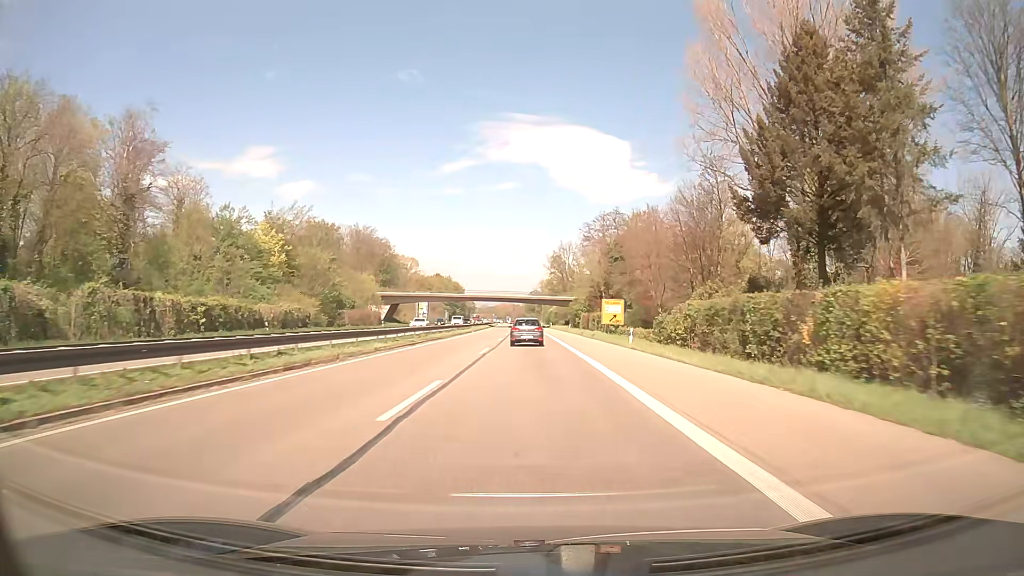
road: trunk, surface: asphalt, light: Day
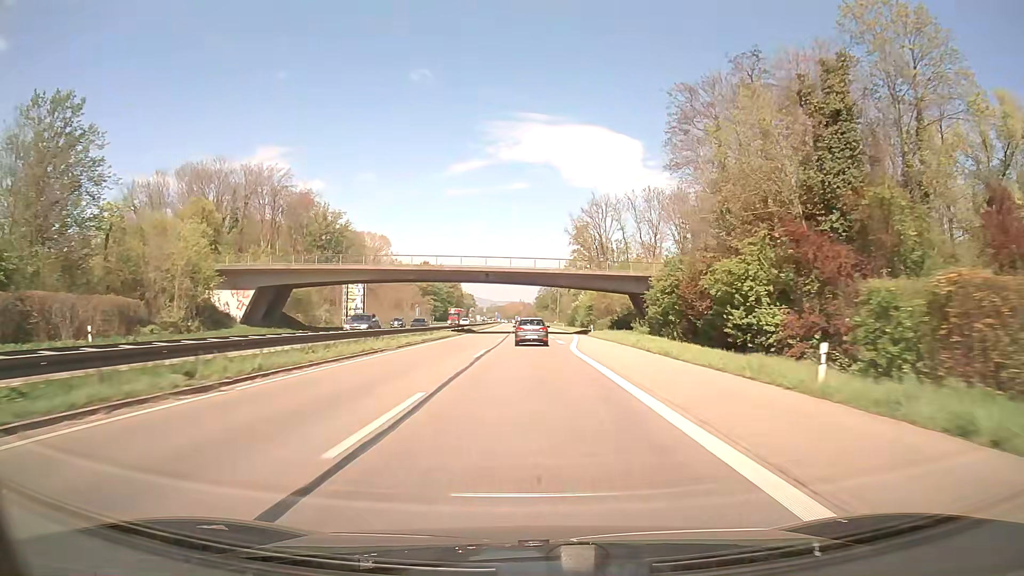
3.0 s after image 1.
(-0.5, +75.9) m; -1°
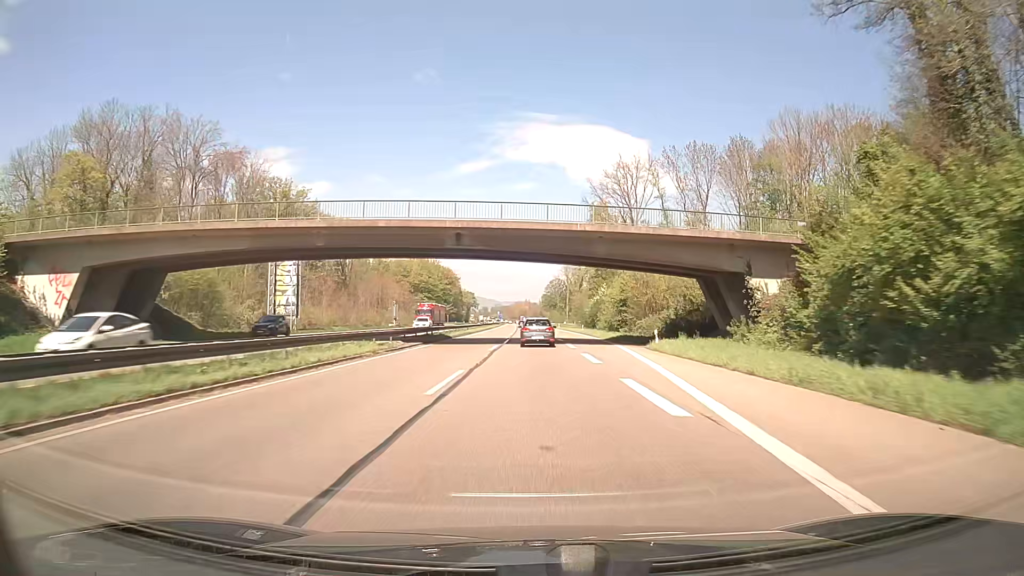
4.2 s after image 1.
(-0.1, +31.0) m; 0°
(0, +10) (0, +20) (0, +30) (0, +40) (0, +50) (0, +60) (0, +70) (-1, +80) (-1, +90) (-1, +100) m
